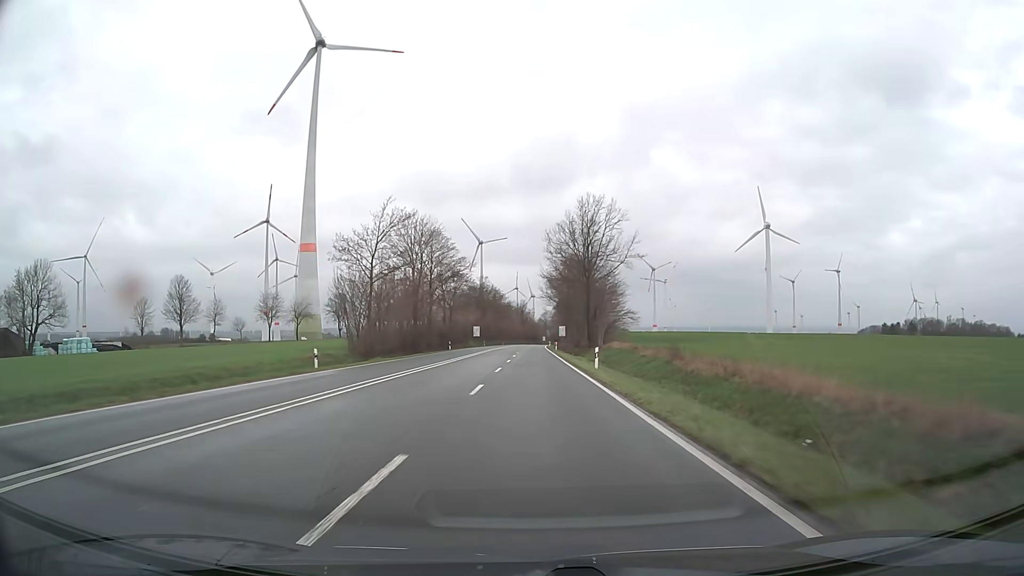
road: primary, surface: asphalt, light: Day
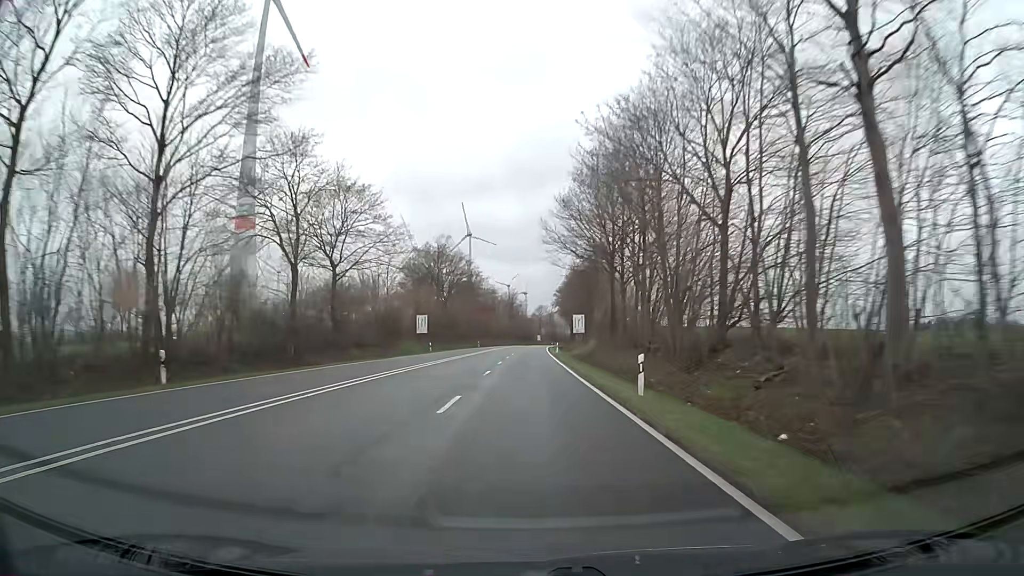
(+0.6, +63.5) m; +1°
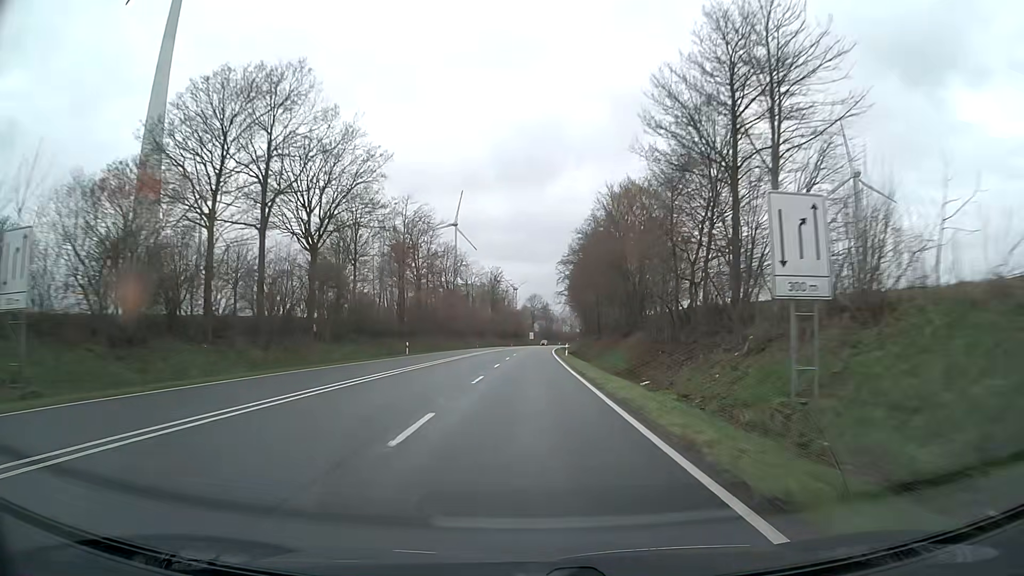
(+0.3, +63.4) m; +1°
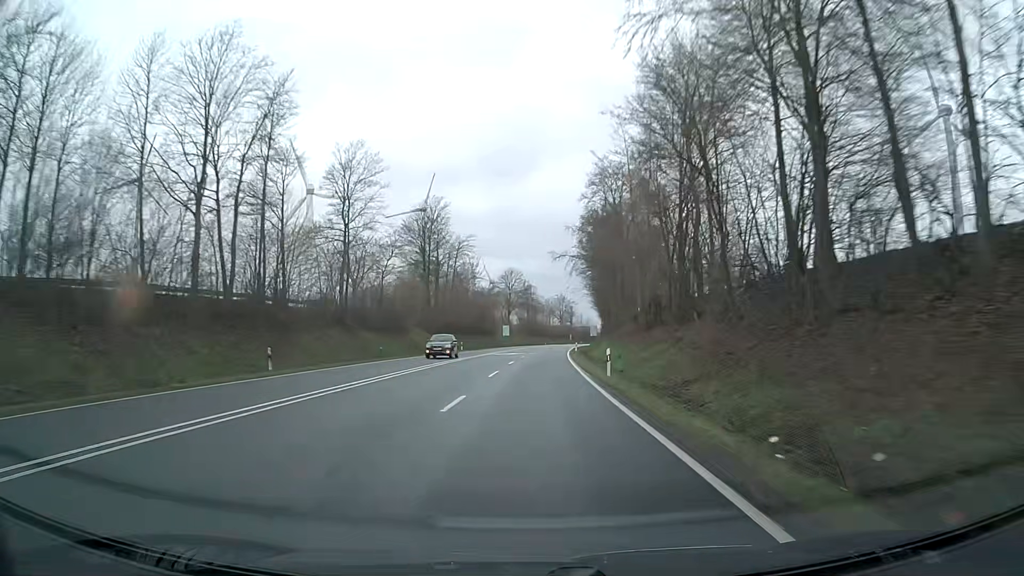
(+1.3, +79.2) m; +2°
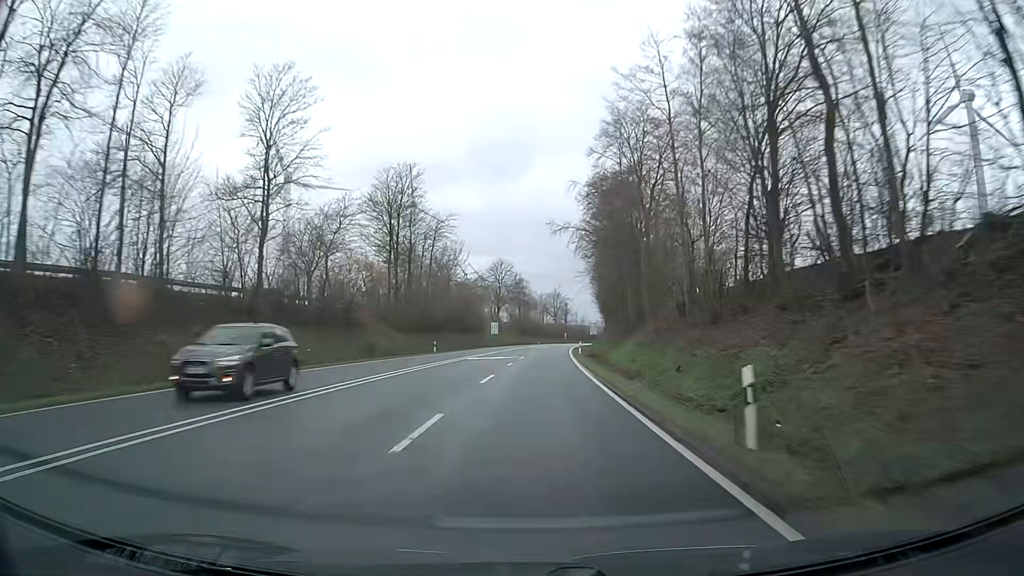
(+0.1, +15.8) m; +1°
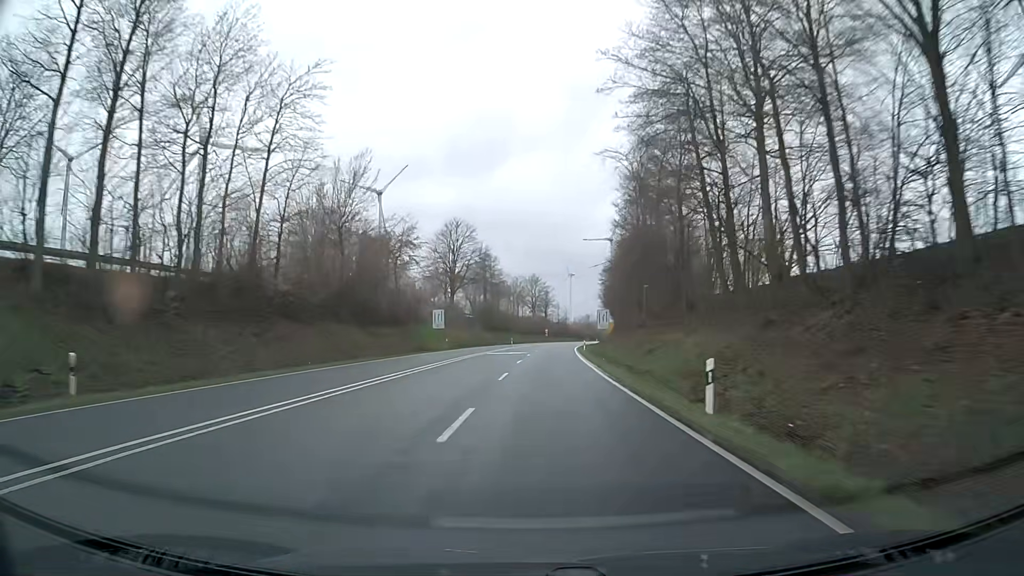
(+0.7, +46.6) m; +2°
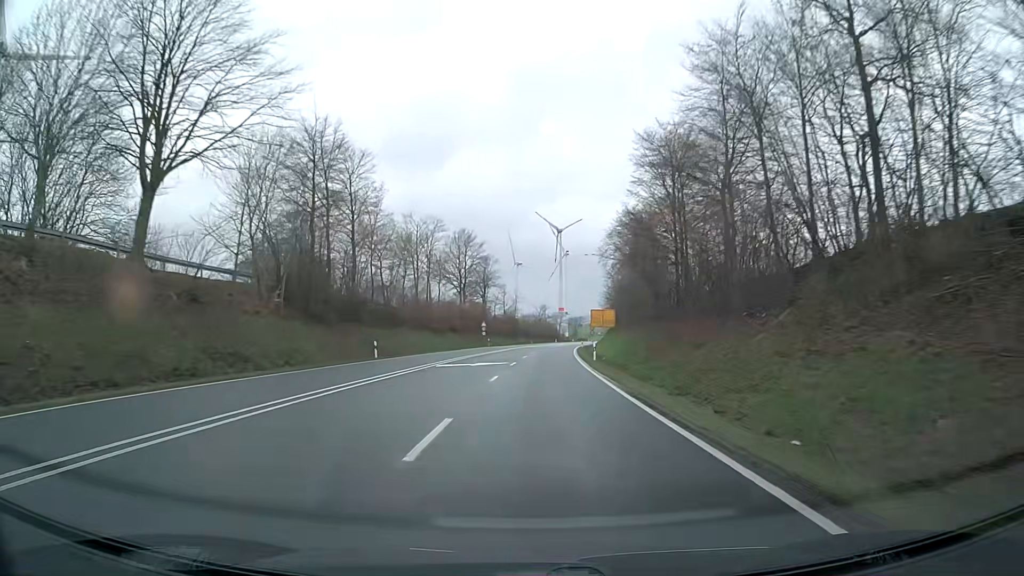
(+2.7, +72.3) m; +5°
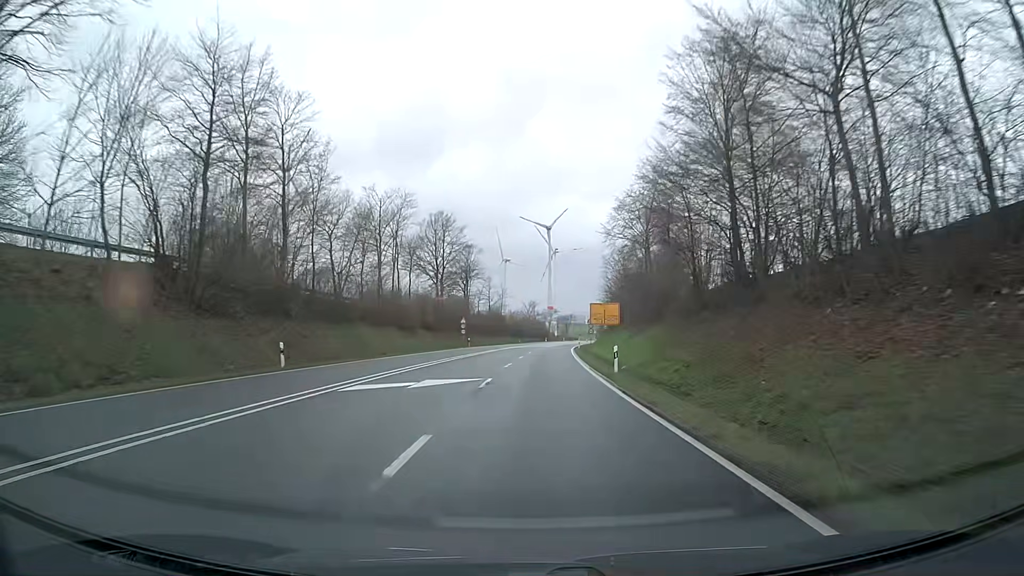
(+0.1, +13.7) m; +1°
(0, +10) (0, +20) (0, +30) (+1, +40) (+1, +50) (+2, +60) (+2, +70) (+3, +80) (+4, +90) (+5, +100) m
